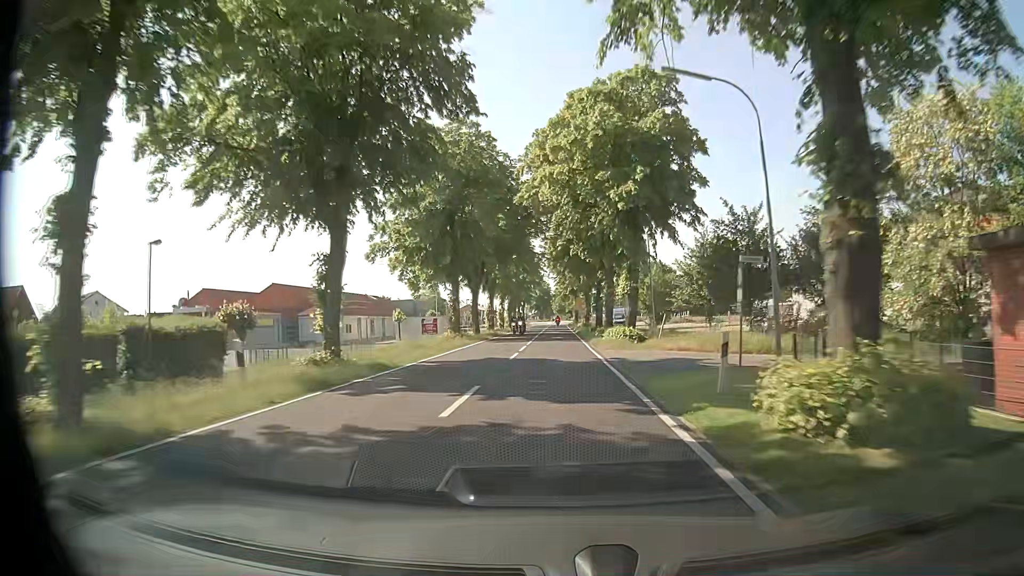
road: secondary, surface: asphalt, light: Day
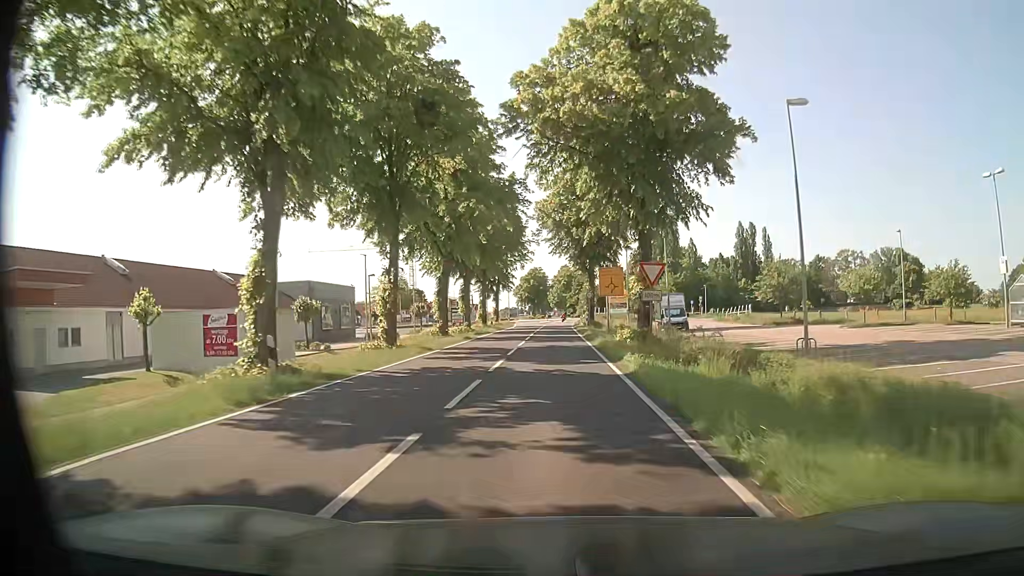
(+0.4, +53.7) m; +1°
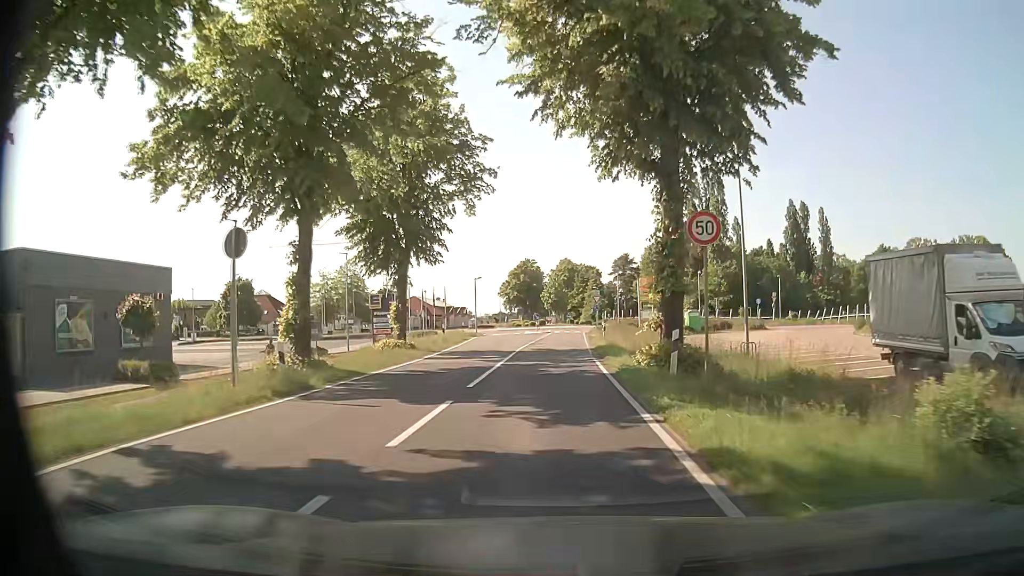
(-0.4, +44.5) m; -1°
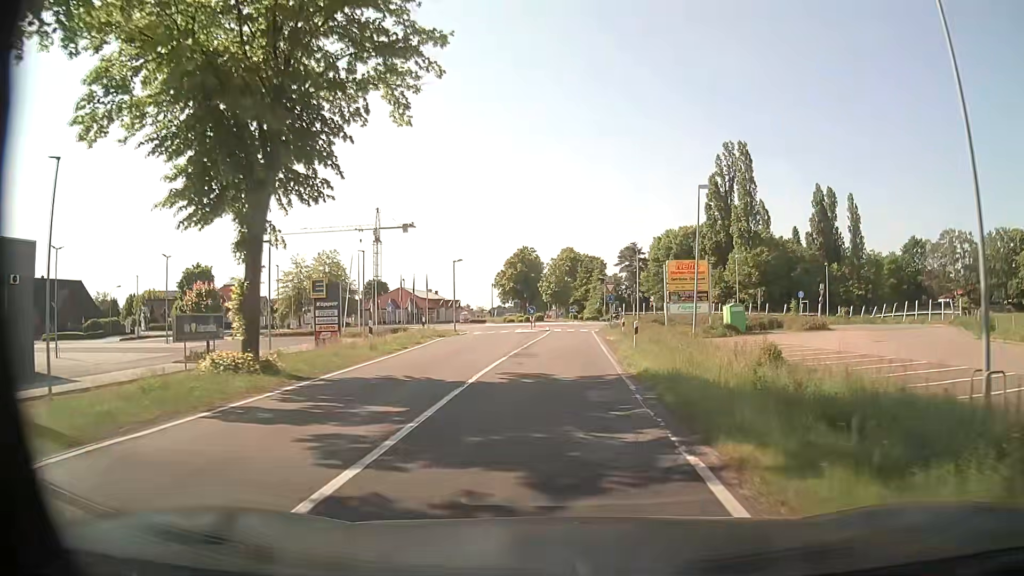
(0.0, +15.2) m; -1°
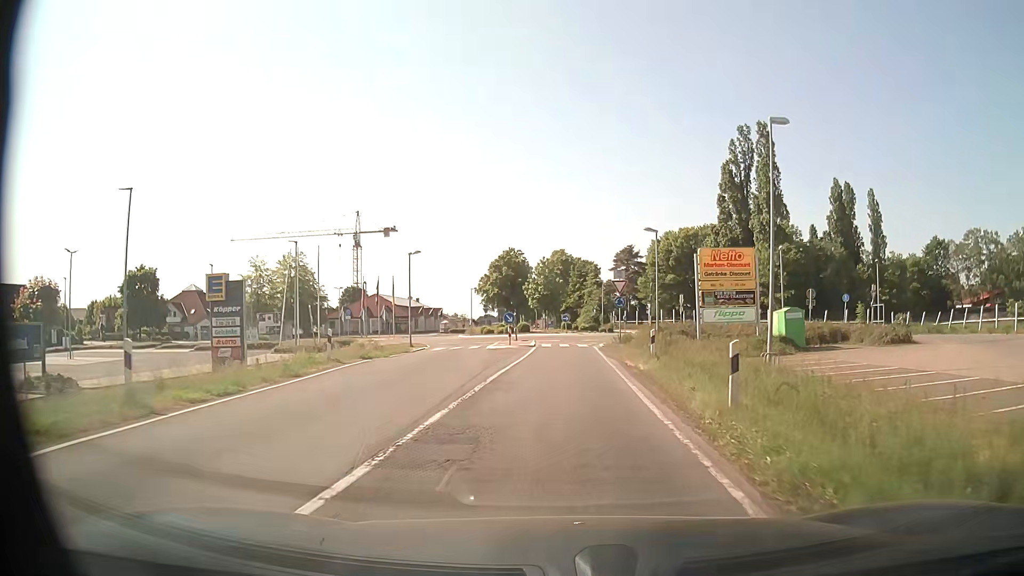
(+0.2, +13.8) m; +1°
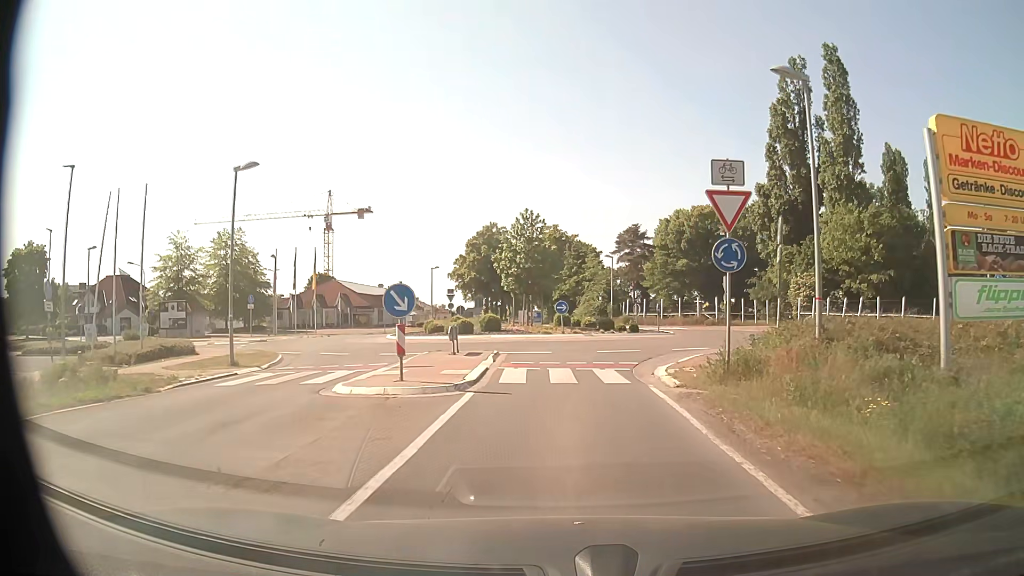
(+0.1, +23.3) m; +1°
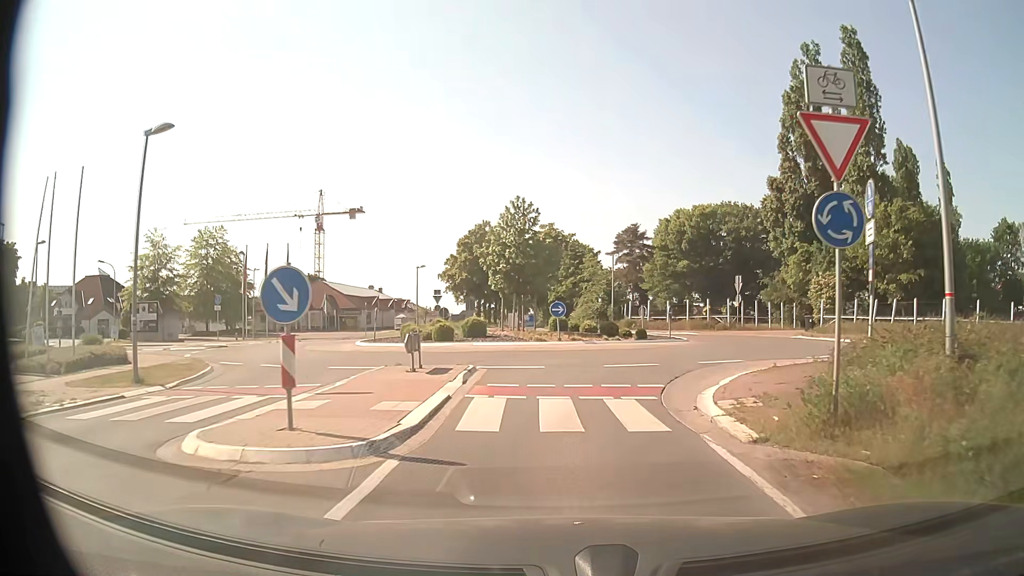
(0.0, +4.9) m; +1°
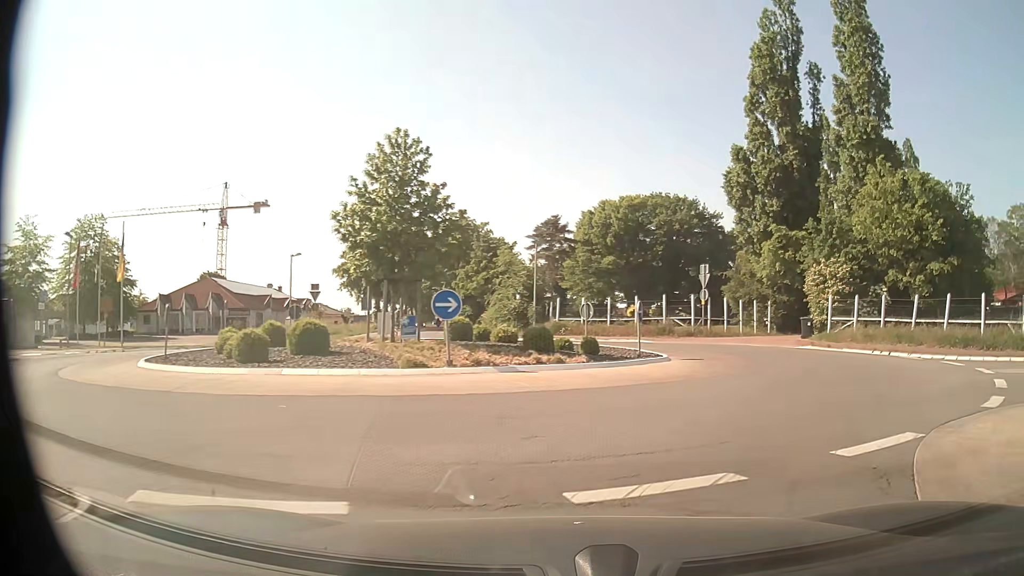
(+0.2, +12.2) m; +6°
(+2, +10) (+7, +19) (+6, +28) (-1, +35) (-7, +43) (-9, +53) (-11, +63) (-13, +73) (-14, +83) (-16, +92) m
